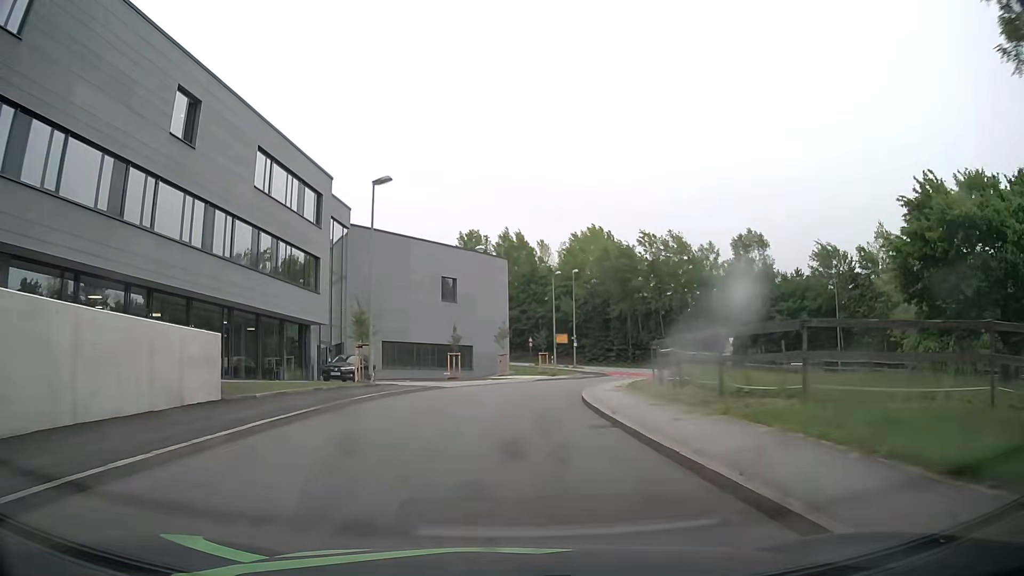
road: residential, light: Day
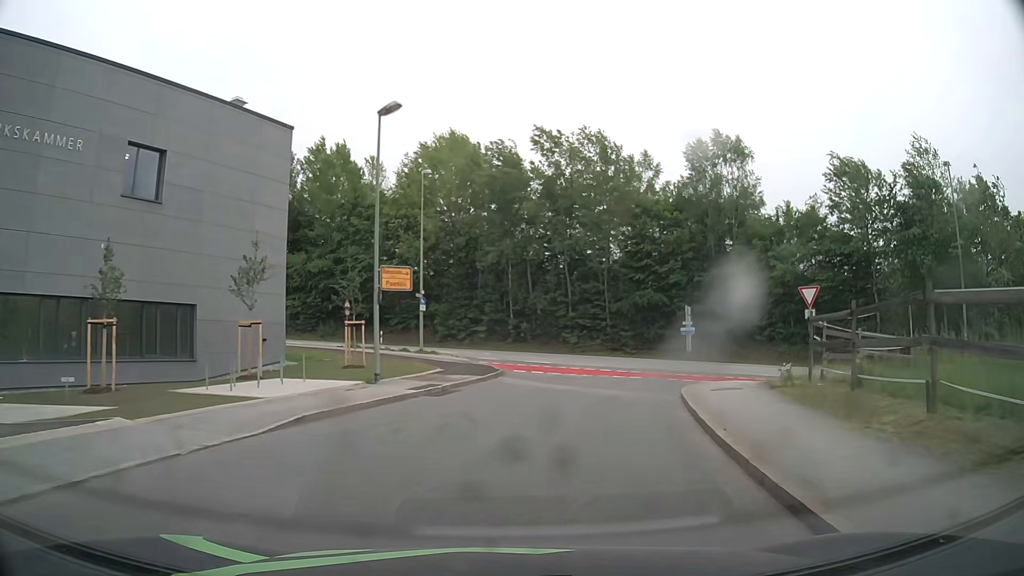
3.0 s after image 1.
(+2.5, +33.1) m; +14°
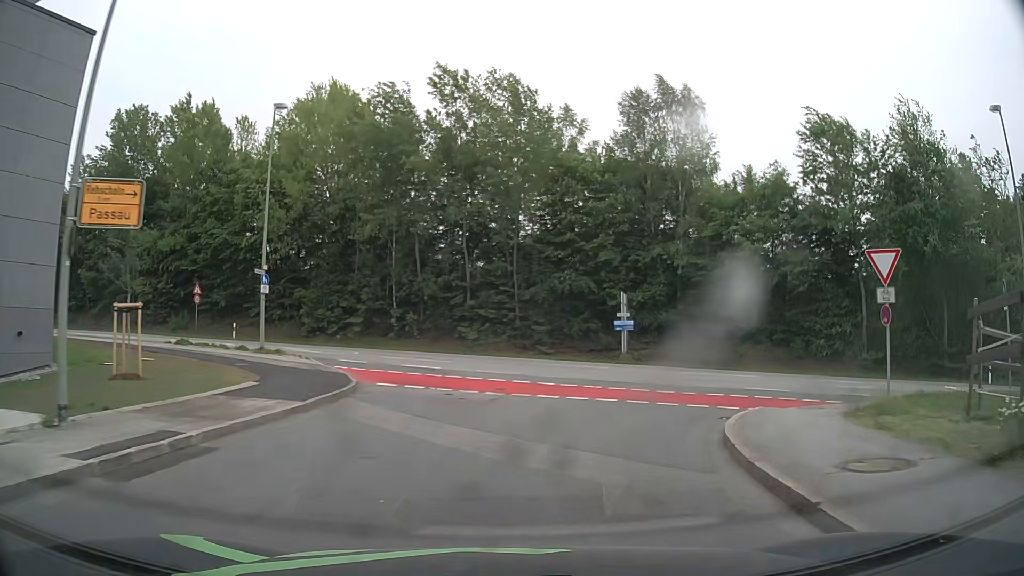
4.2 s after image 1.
(+0.8, +10.3) m; +9°
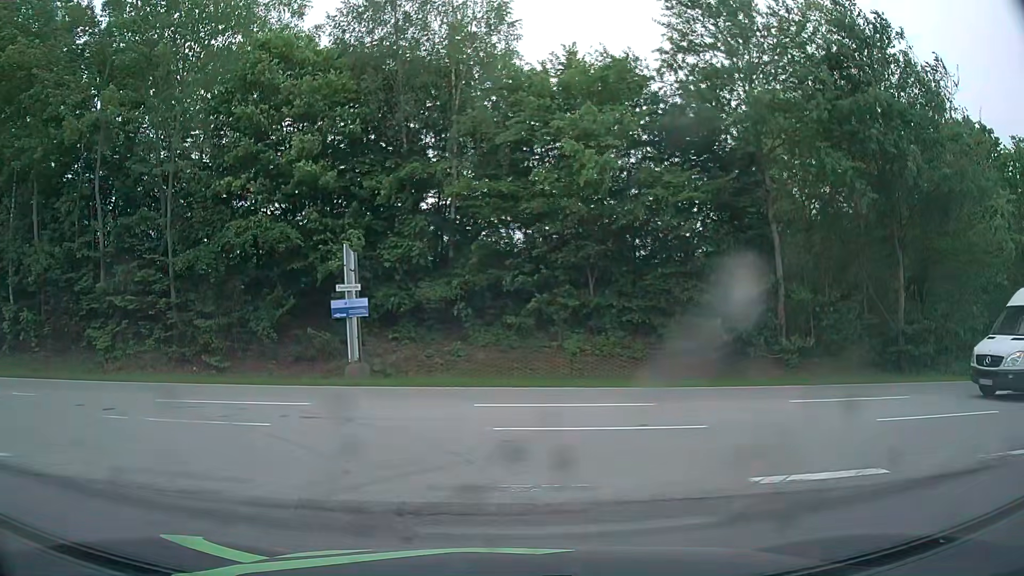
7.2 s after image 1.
(+2.6, +15.4) m; +22°
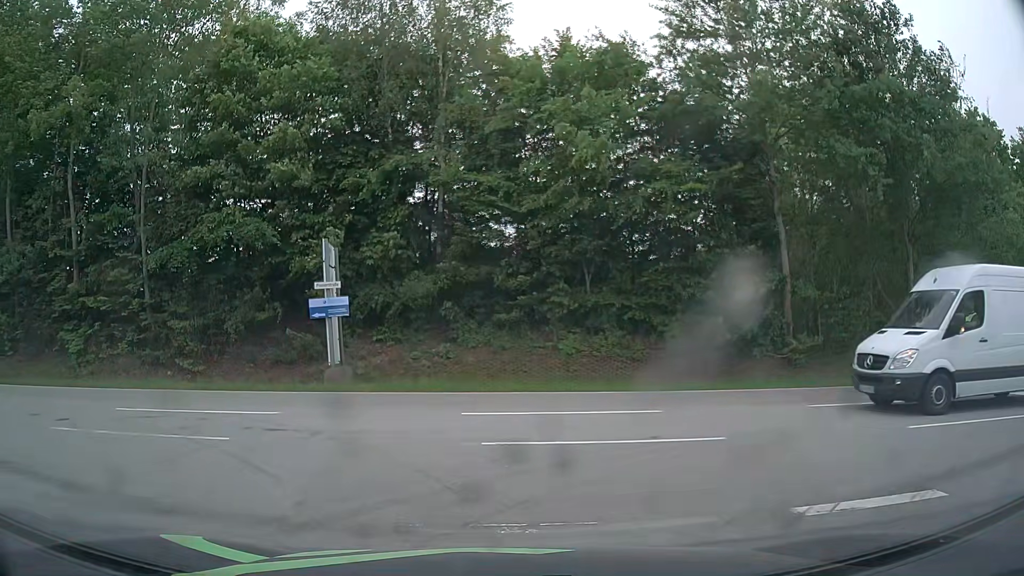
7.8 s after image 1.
(0.0, +1.1) m; -2°
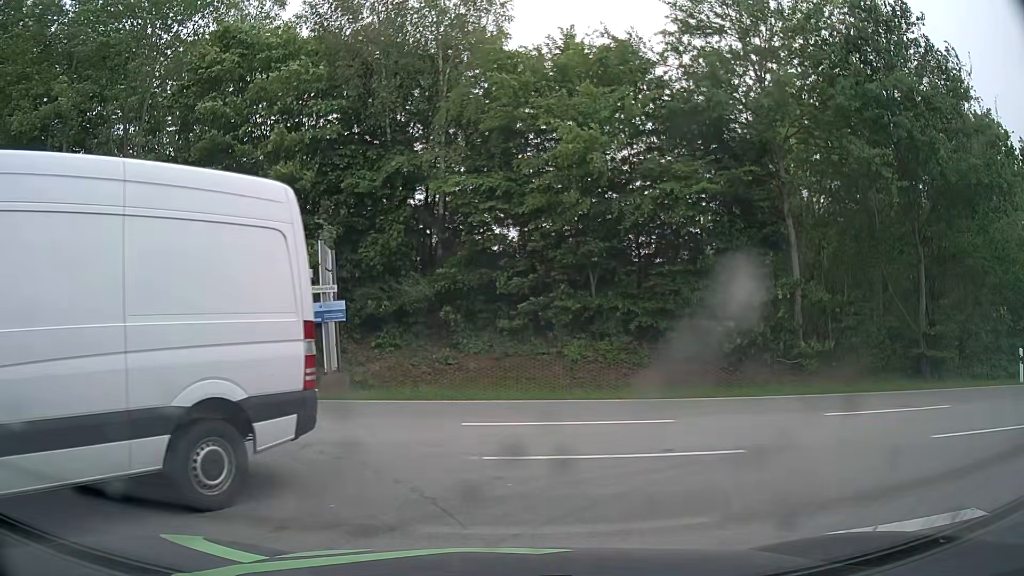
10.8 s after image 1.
(0.0, +0.6) m; 0°
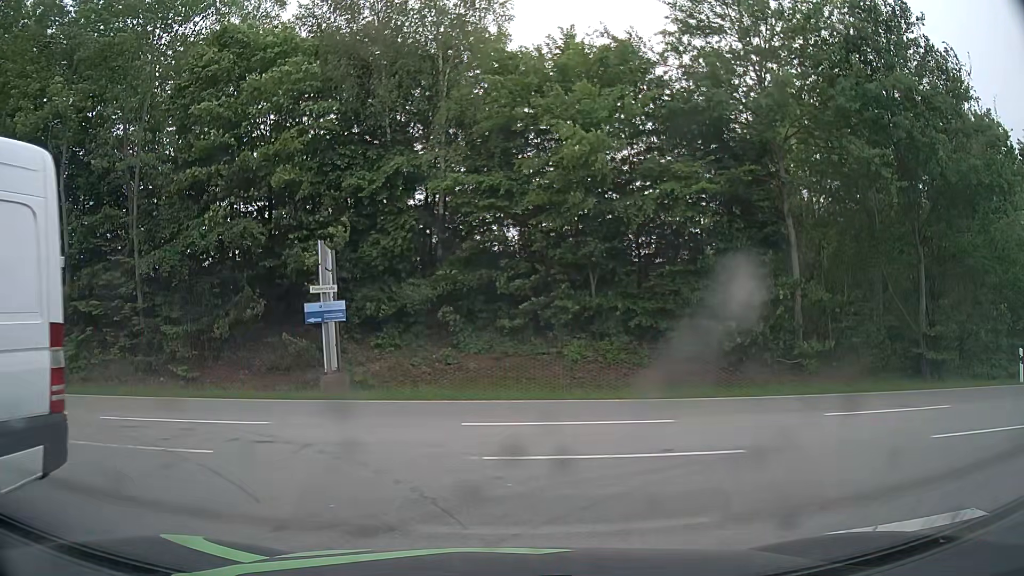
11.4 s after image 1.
(0.0, 0.0) m; 0°
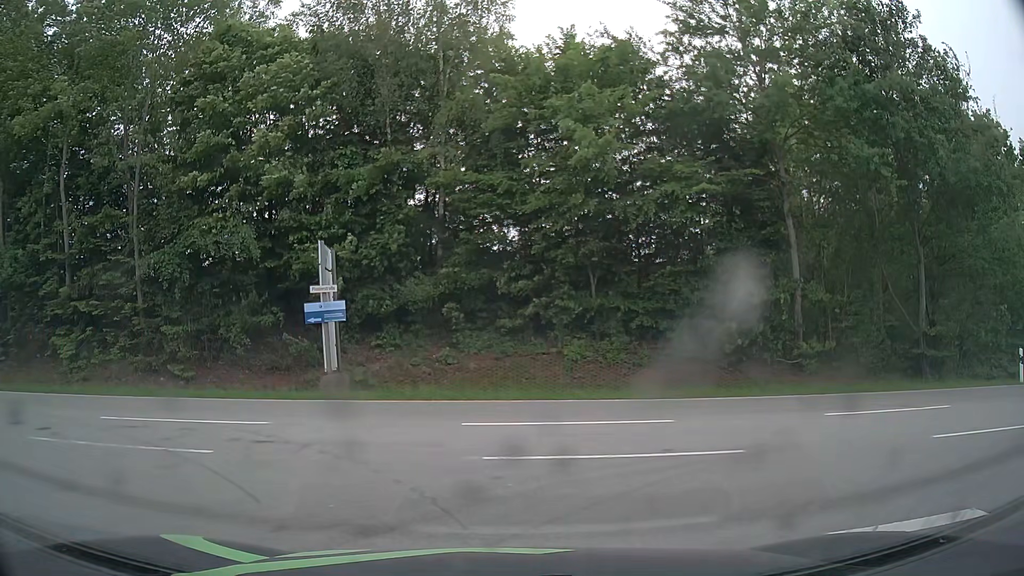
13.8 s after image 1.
(0.0, 0.0) m; 0°
